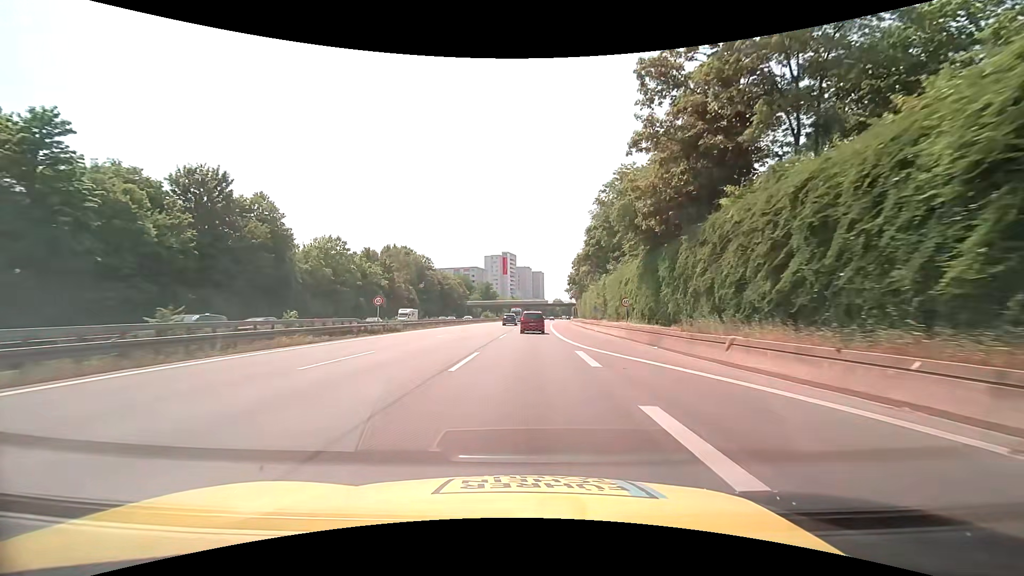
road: motorway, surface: asphalt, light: Day
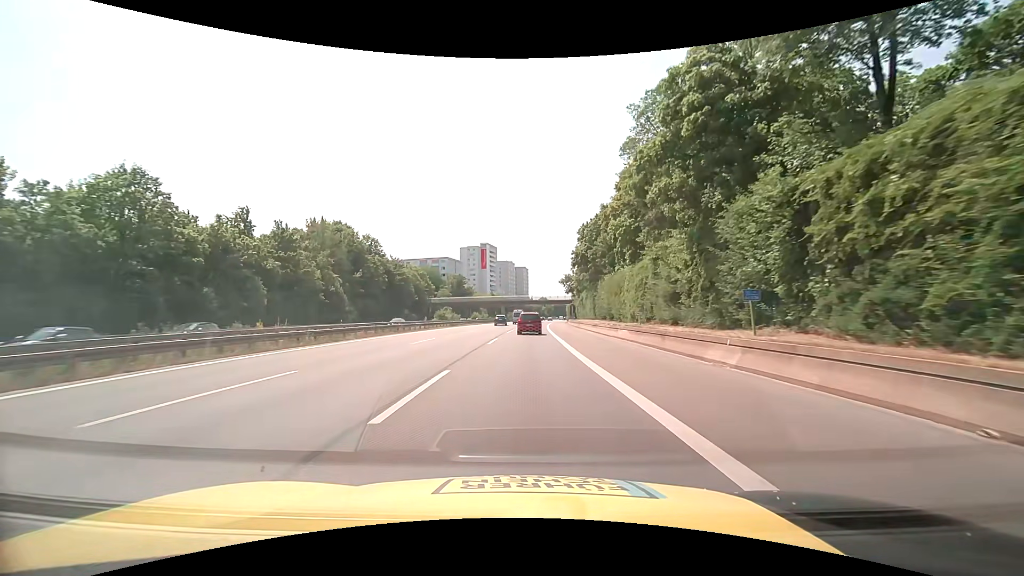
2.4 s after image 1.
(+0.7, +41.7) m; +2°
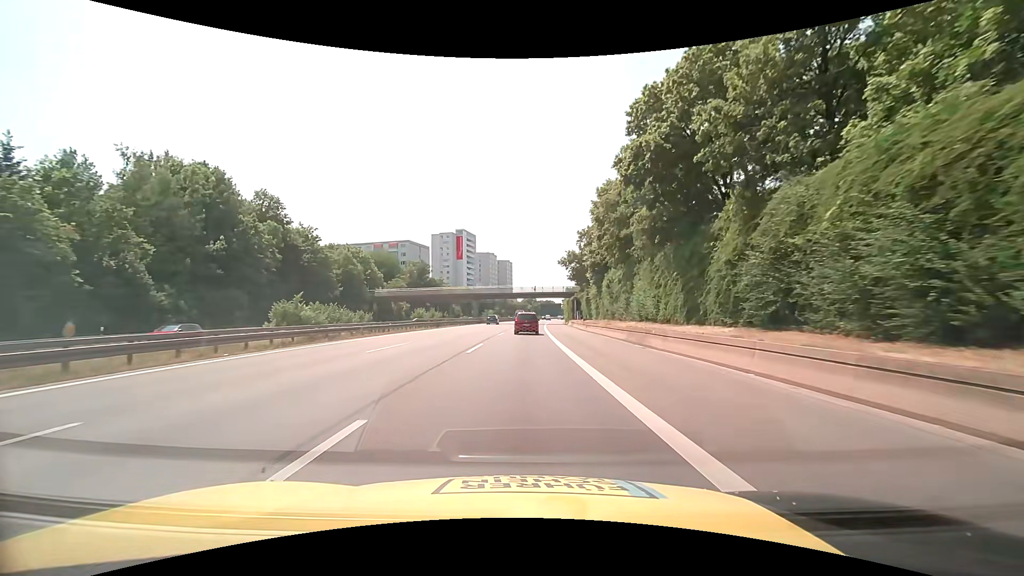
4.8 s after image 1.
(+0.6, +41.8) m; +2°
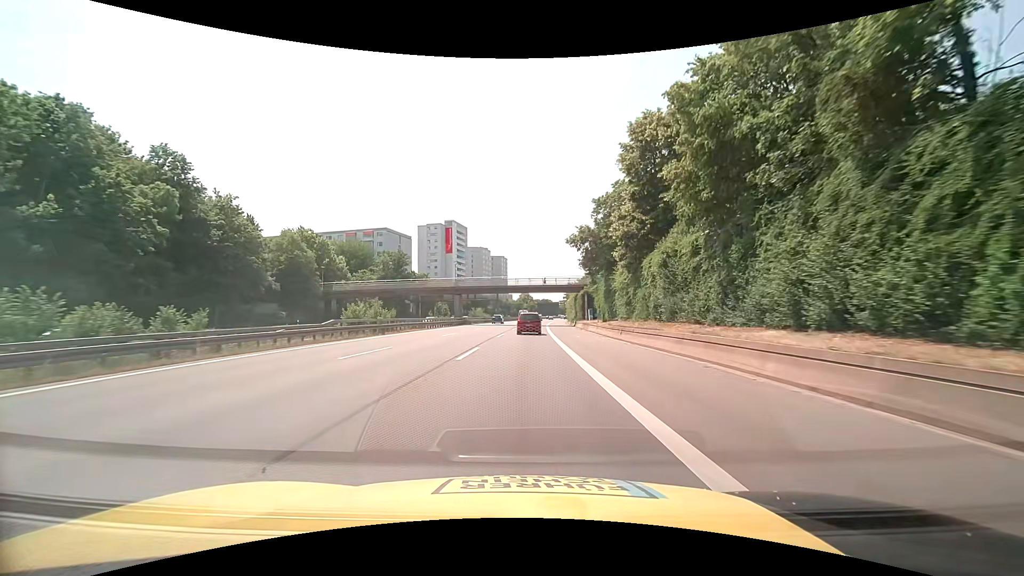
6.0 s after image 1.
(+0.1, +20.9) m; +1°
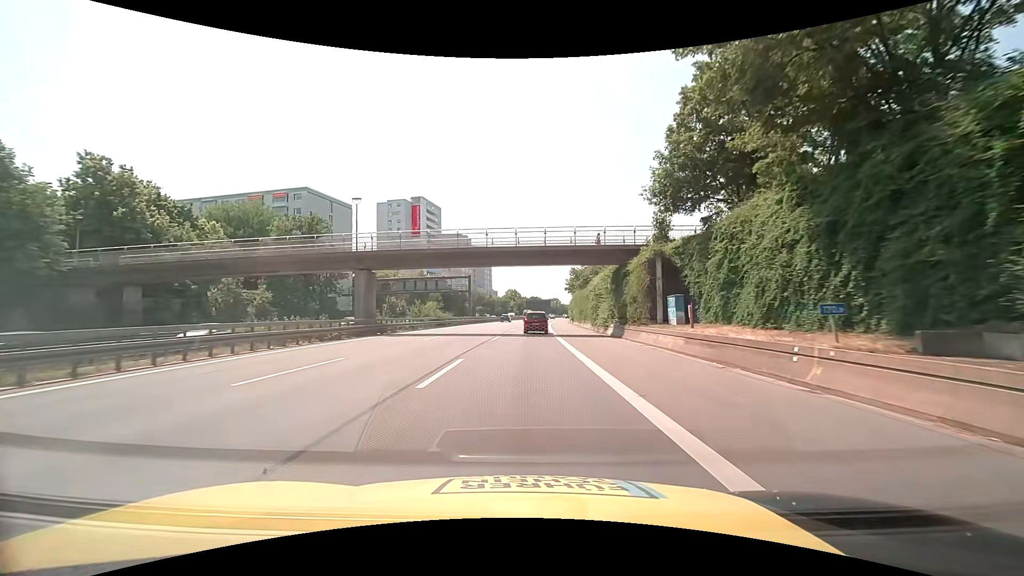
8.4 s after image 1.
(+0.4, +41.8) m; +1°
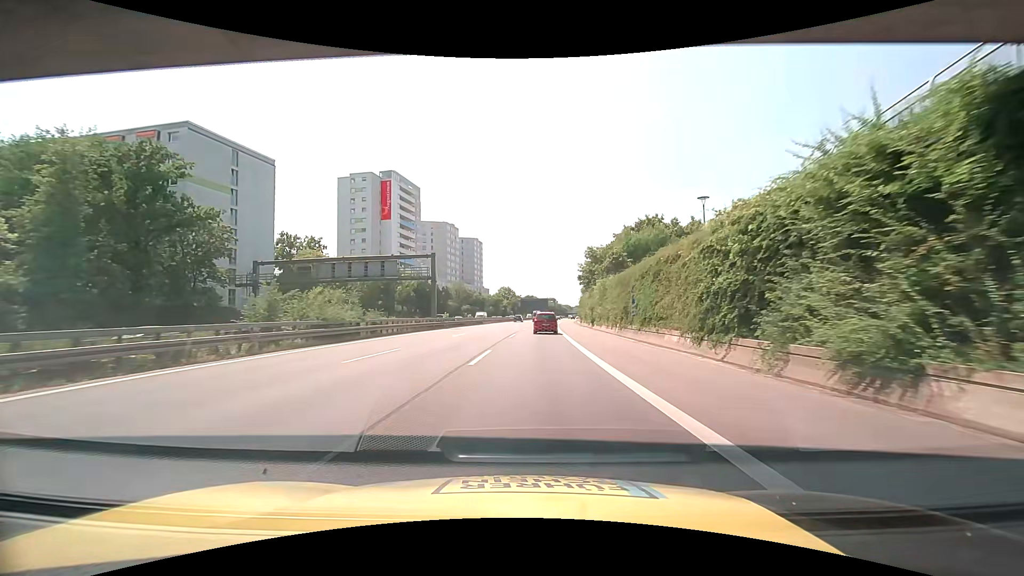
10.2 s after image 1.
(0.0, +31.3) m; 0°
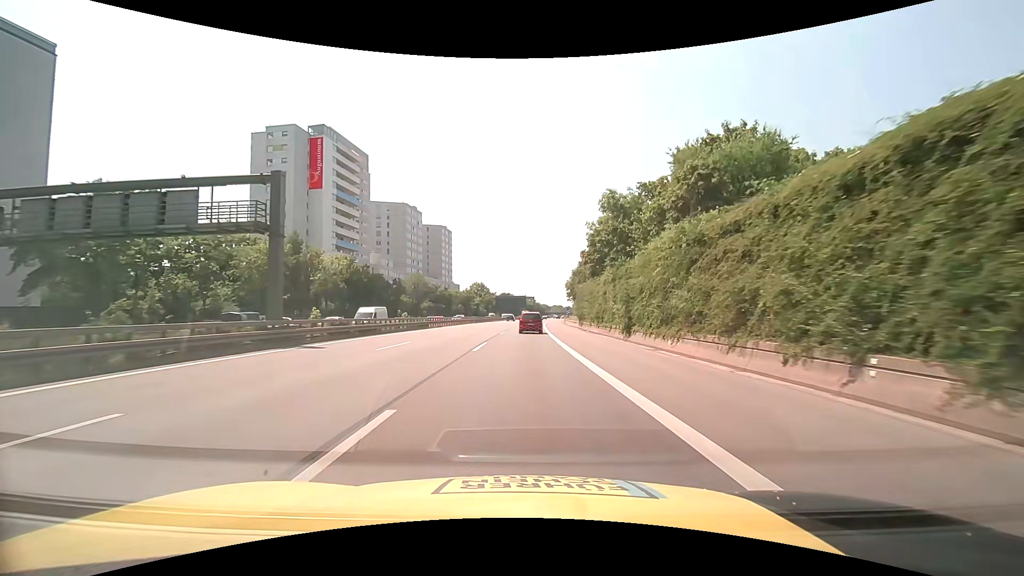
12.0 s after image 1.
(+0.8, +31.3) m; +3°
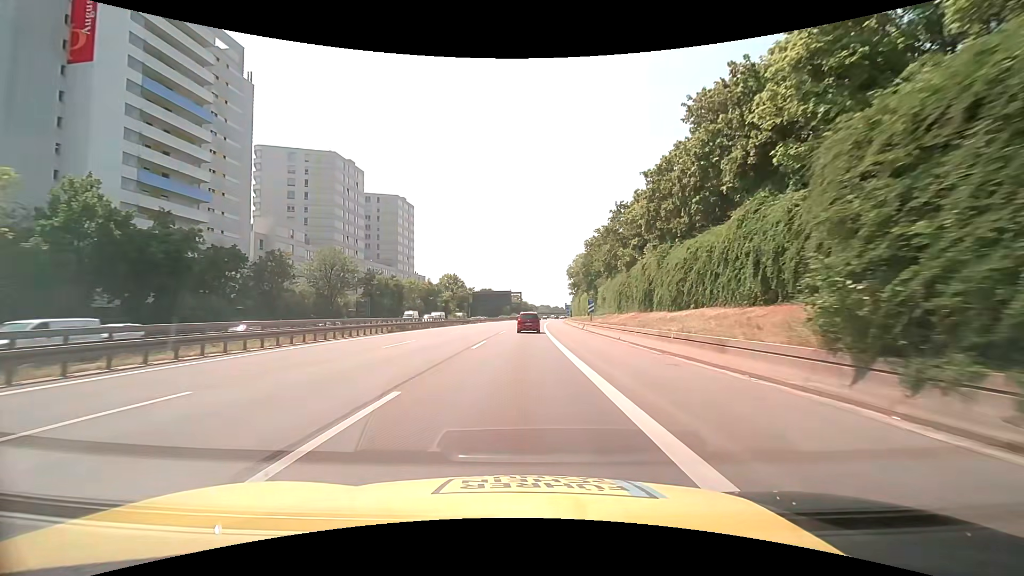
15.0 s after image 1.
(+0.9, +52.2) m; +2°
(0, +10) (0, +20) (0, +30) (+1, +40) (+1, +50) (+1, +60) (+2, +70) (+2, +80) (+3, +90) (+3, +100) m
